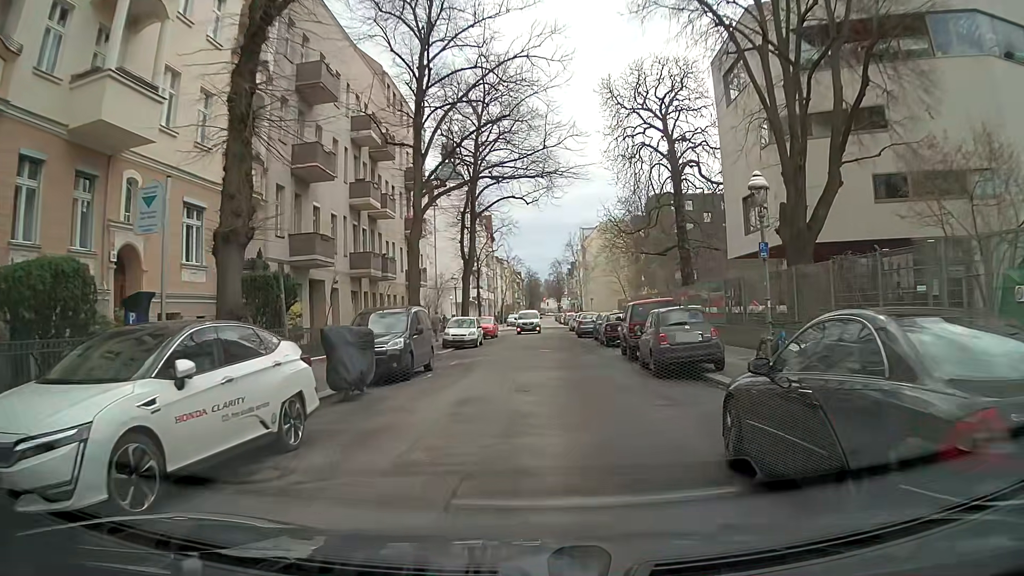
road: residential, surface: asphalt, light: Day
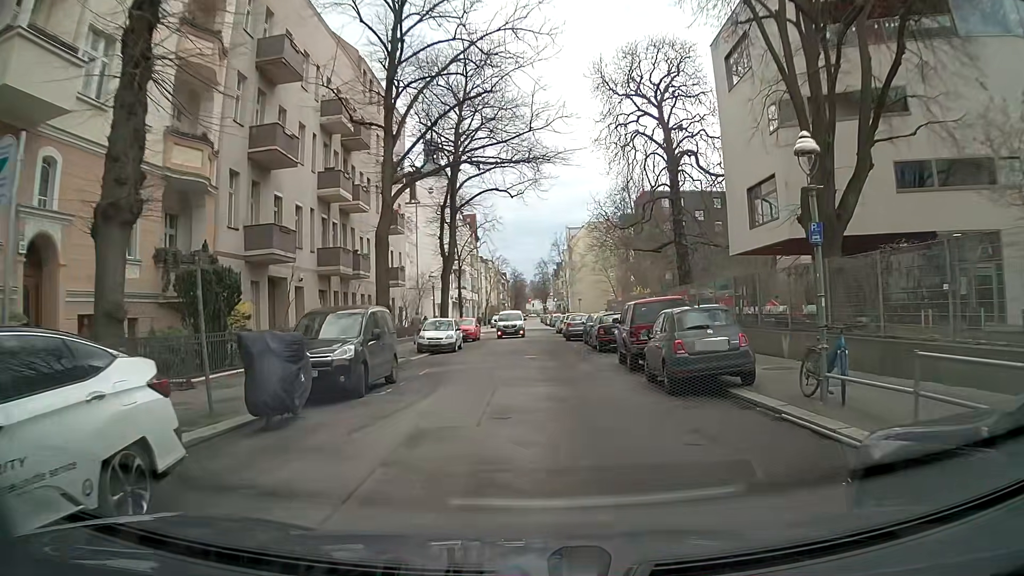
(-0.1, +3.1) m; -1°
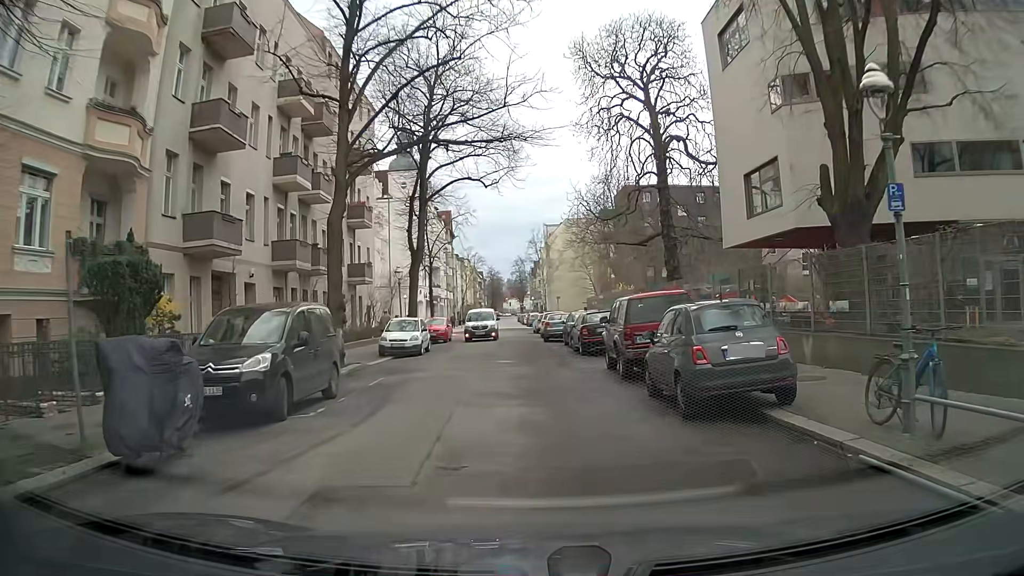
(+0.1, +3.0) m; +2°
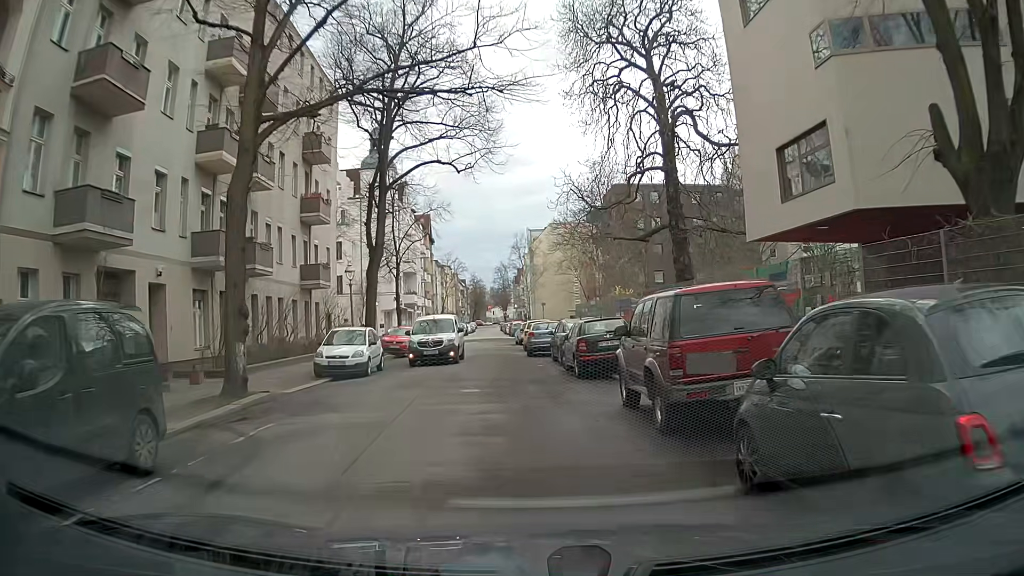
(+0.2, +6.1) m; +2°
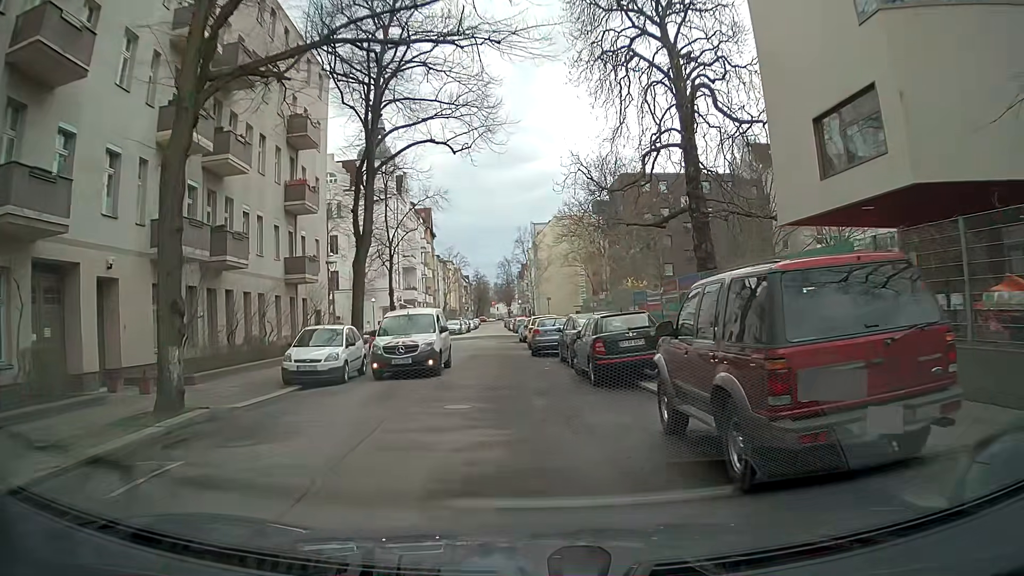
(0.0, +3.1) m; +1°
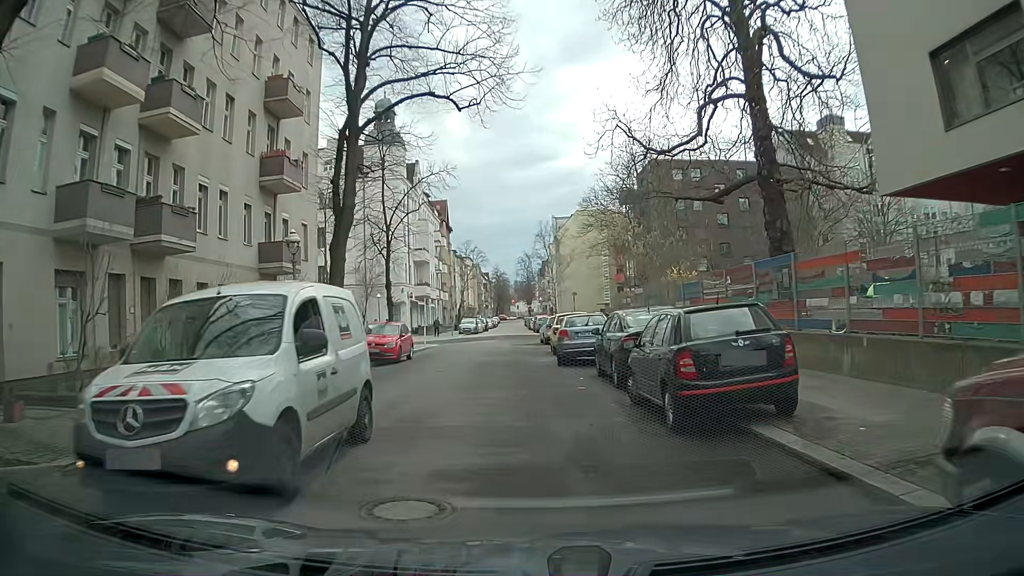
(-0.1, +6.0) m; -3°
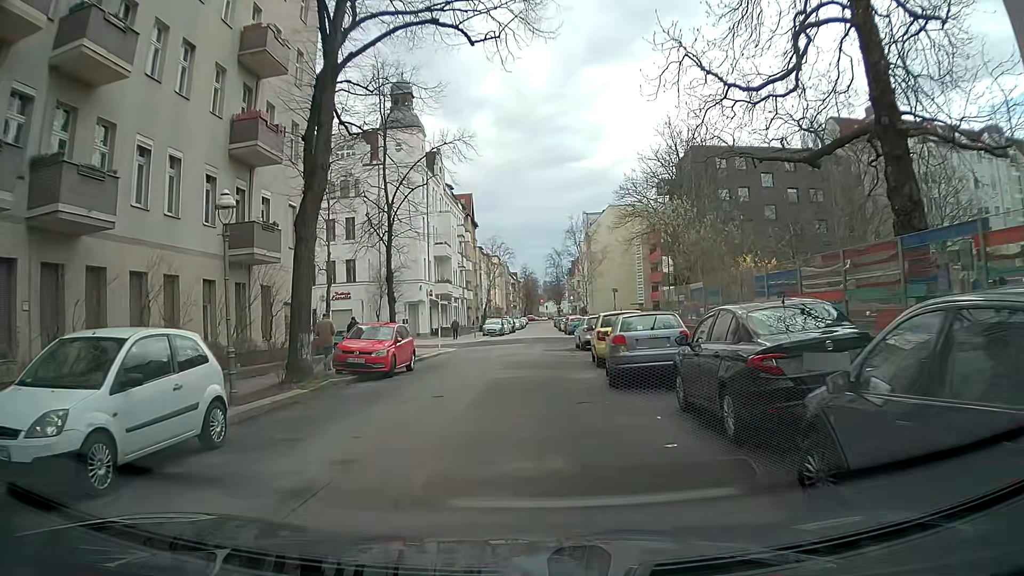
(-0.1, +6.0) m; -1°
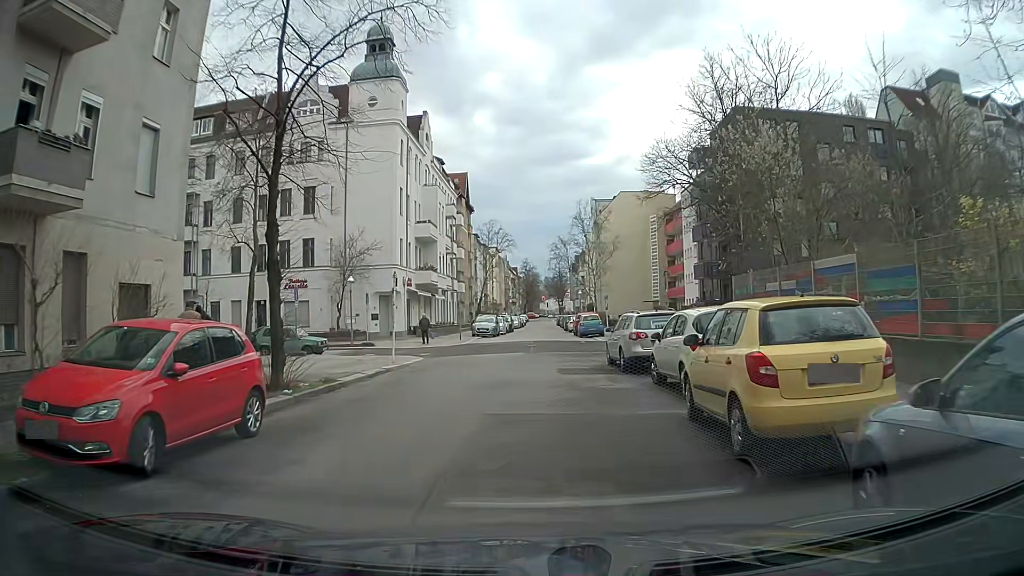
(-0.3, +12.5) m; 0°
